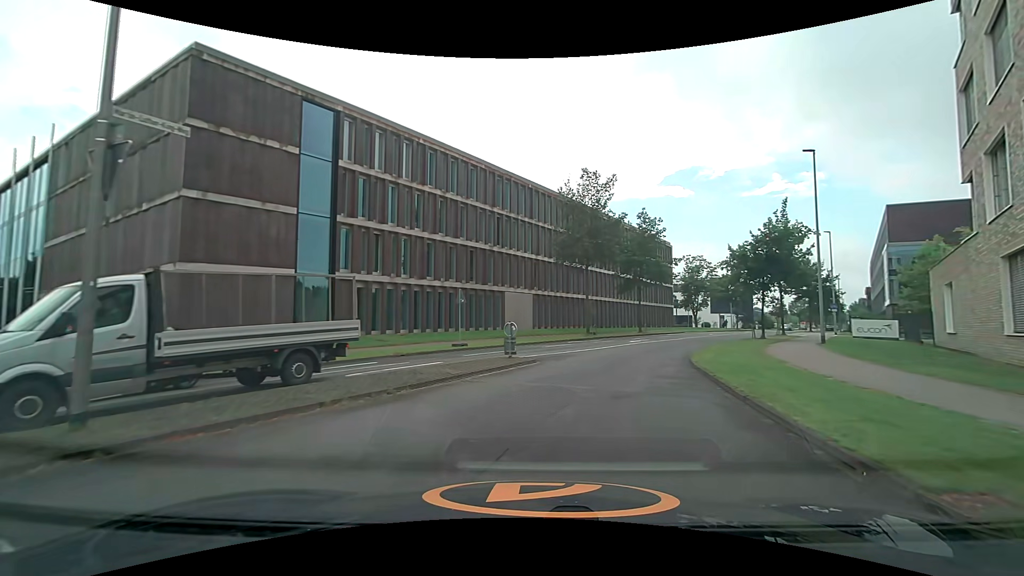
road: unclassified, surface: asphalt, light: Day
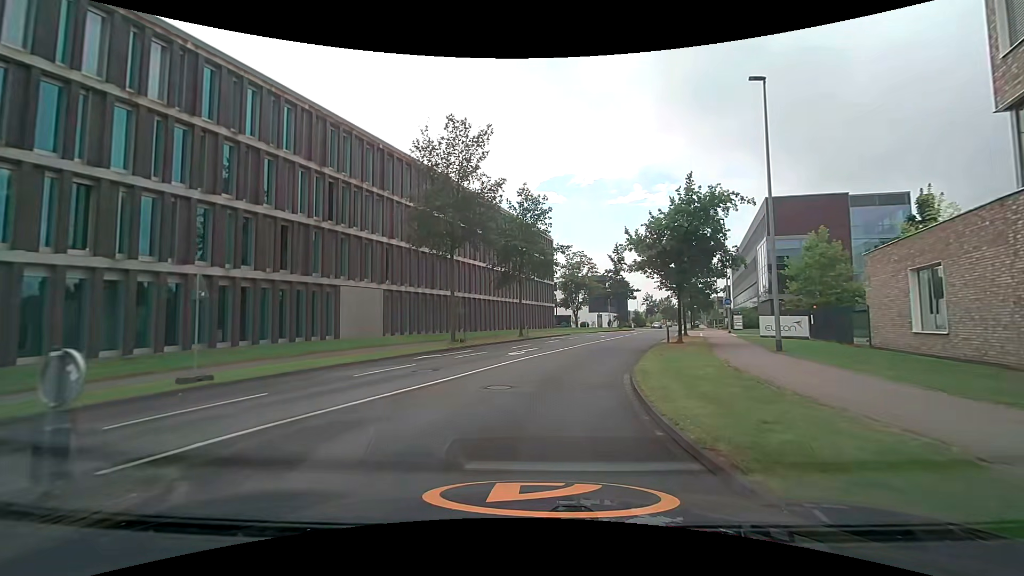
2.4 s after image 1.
(+1.5, +10.9) m; +14°
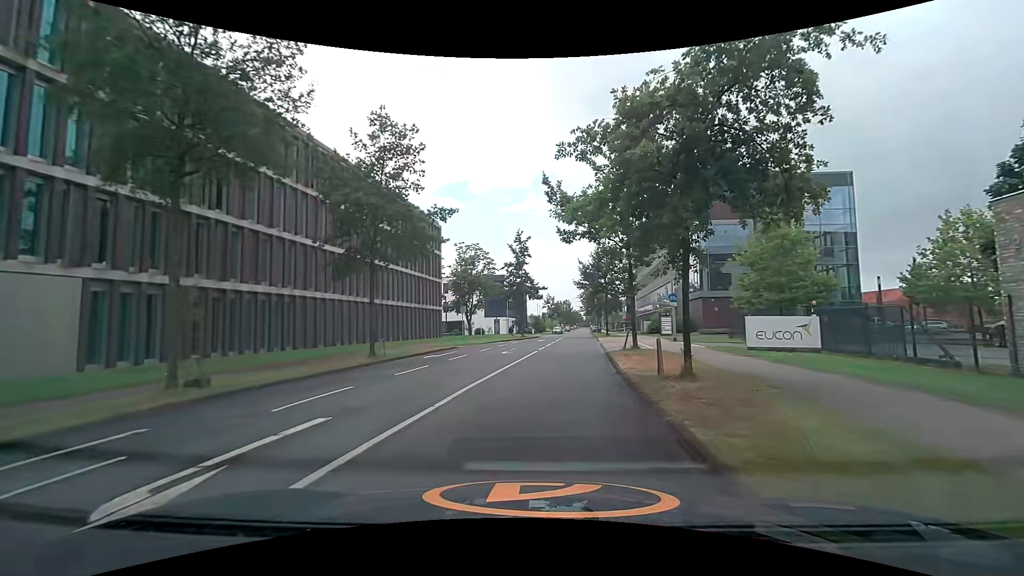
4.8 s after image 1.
(+1.5, +15.1) m; +12°
(0, +10) (+1, +20) (+2, +30) (+3, +40) (+4, +50) (+5, +60) (+5, +70) (+6, +80) (+7, +90) (+8, +100) m
